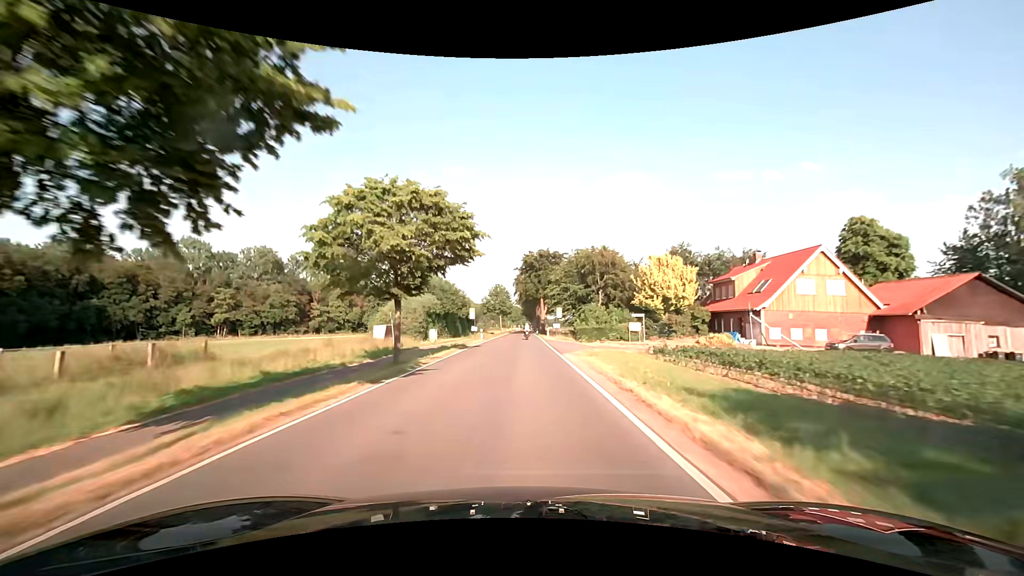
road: secondary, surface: asphalt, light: Day
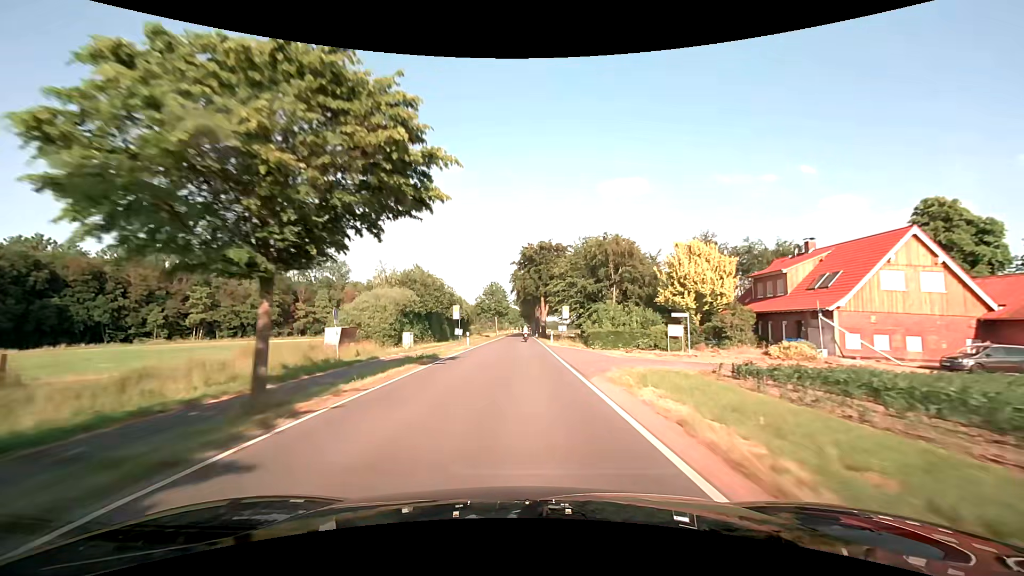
(0.0, +10.7) m; 0°
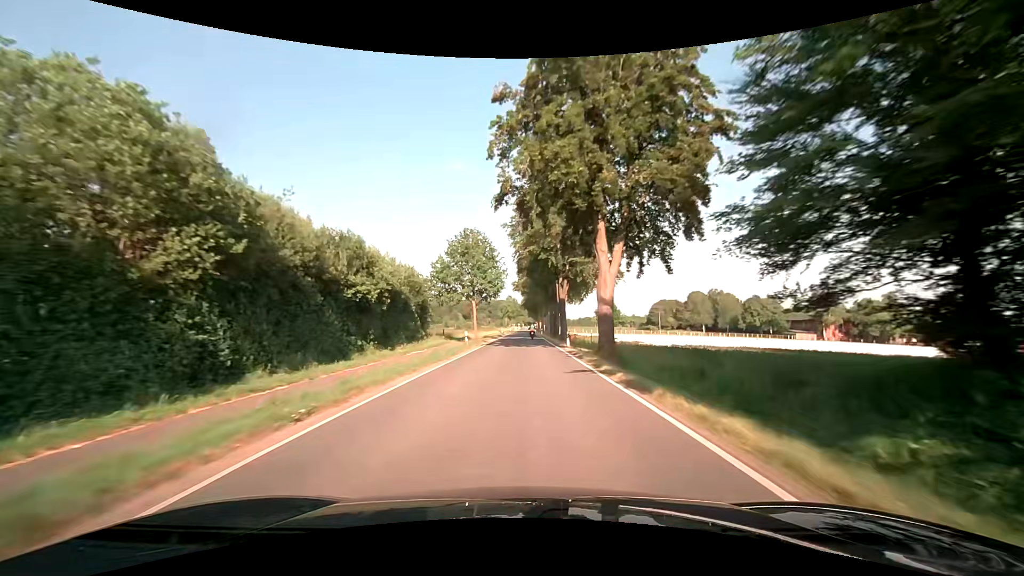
(-0.3, +53.5) m; 0°
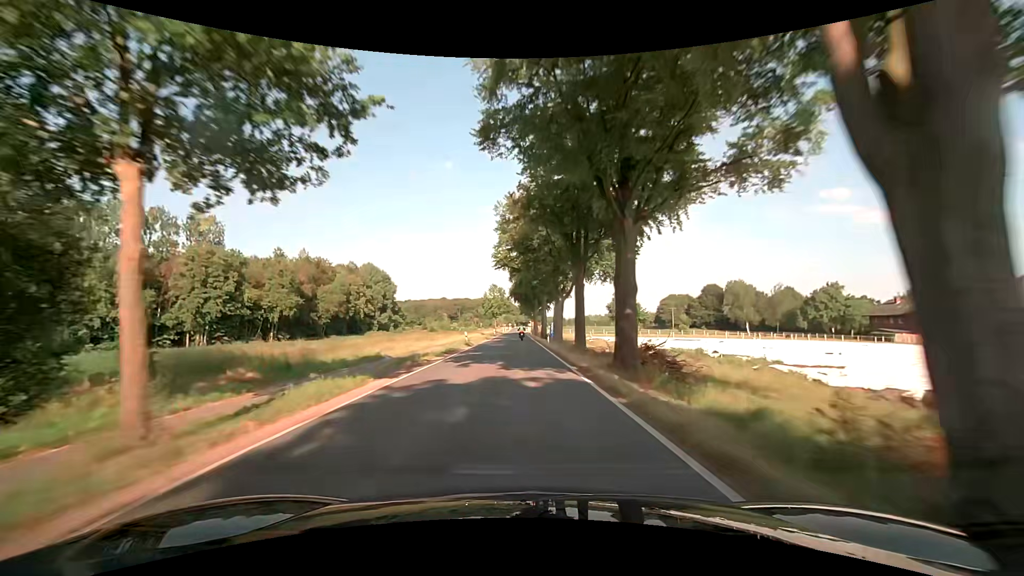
(+0.6, +43.0) m; +1°
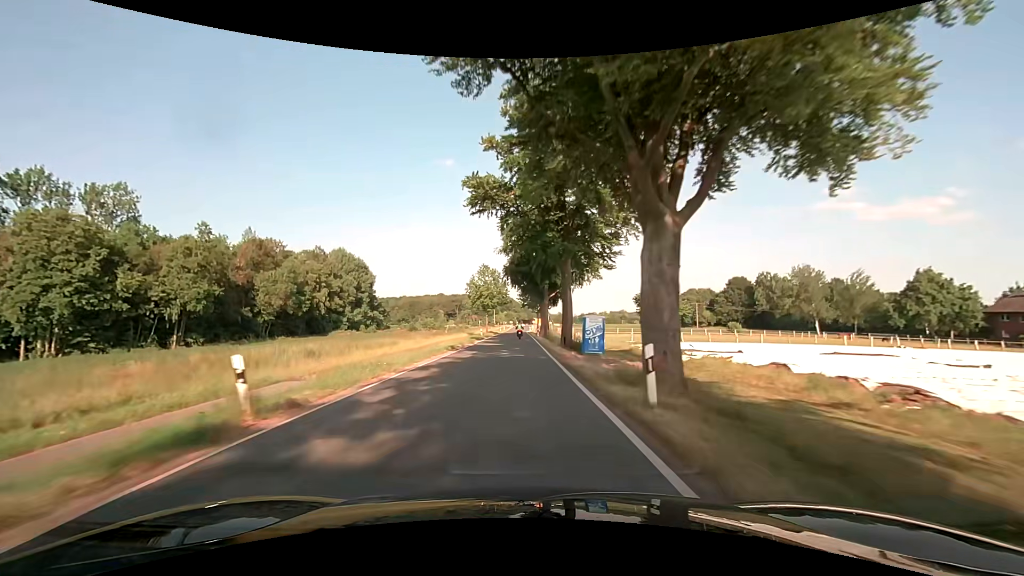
(0.0, +32.3) m; 0°
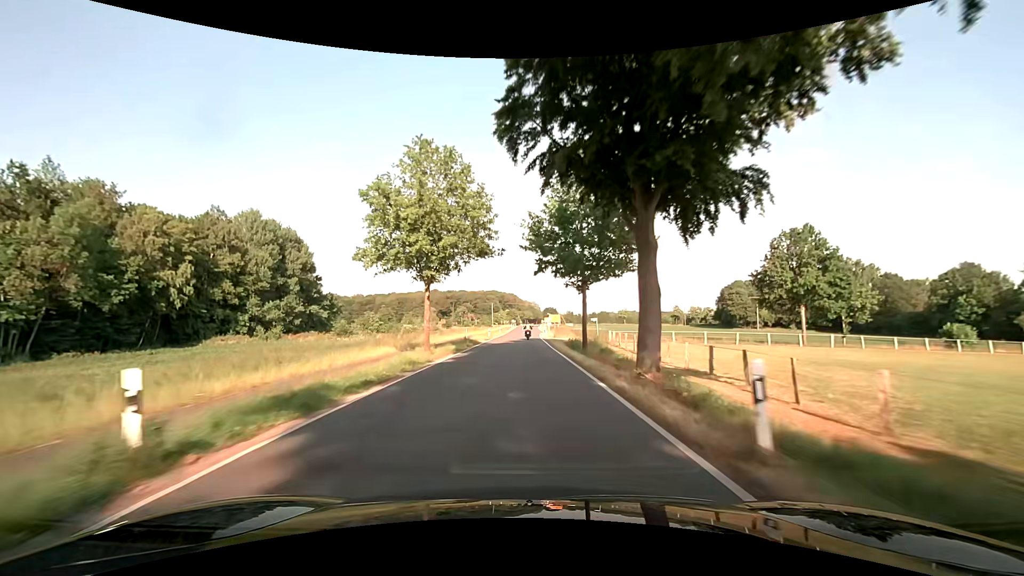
(-0.8, +54.1) m; -1°
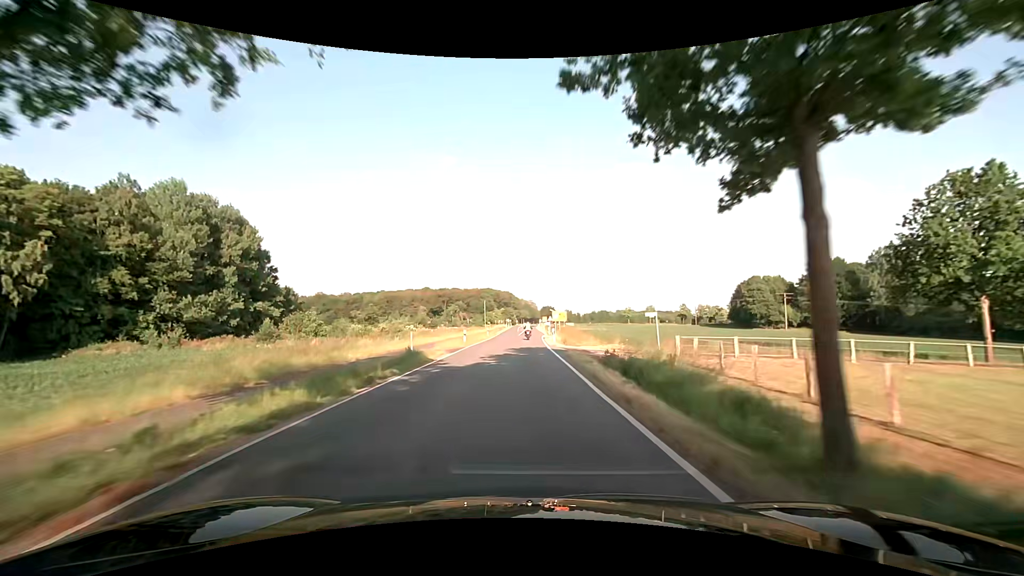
(+0.2, +21.7) m; +1°
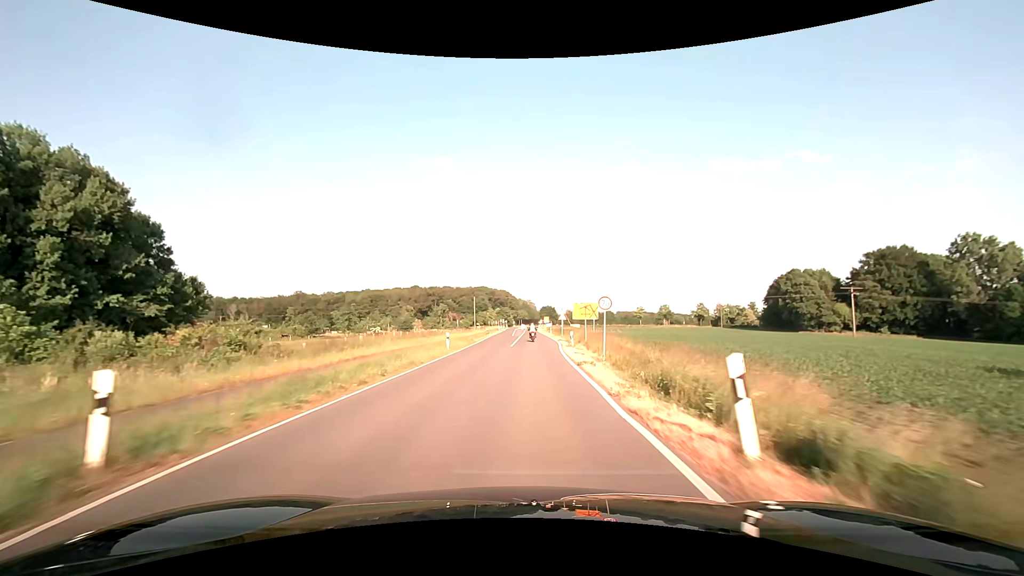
(-0.4, +32.5) m; -1°
(0, +10) (0, +20) (0, +30) (0, +40) (0, +50) (+1, +60) (+1, +70) (+1, +80) (+1, +90) (+2, +100) m
